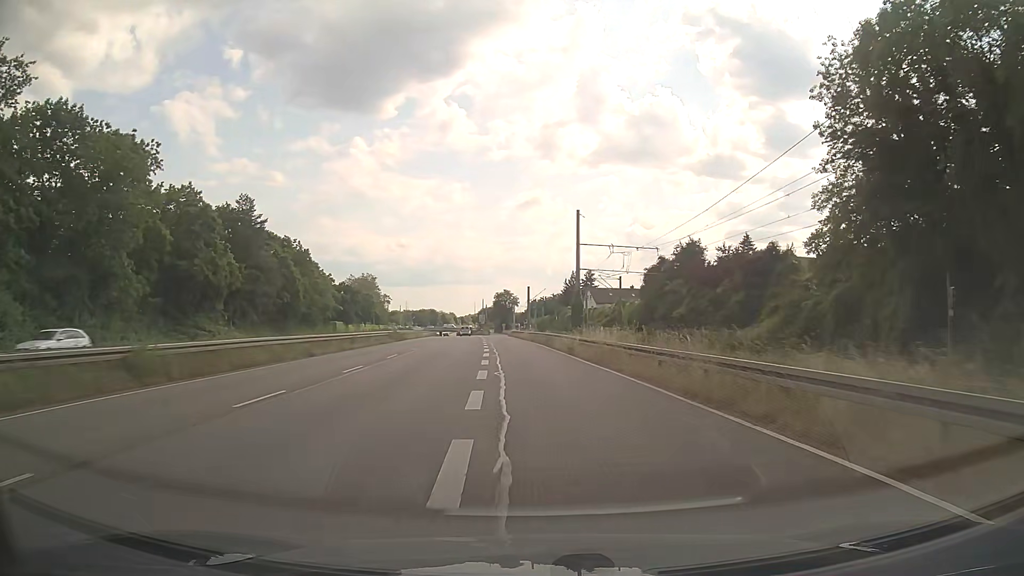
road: trunk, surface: asphalt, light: Day
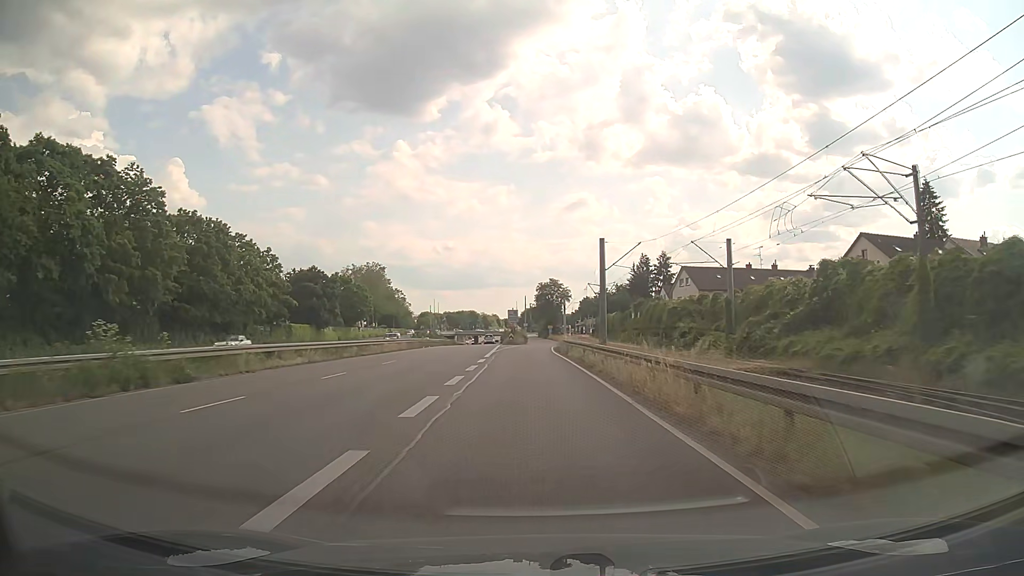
(-2.1, +54.5) m; -4°
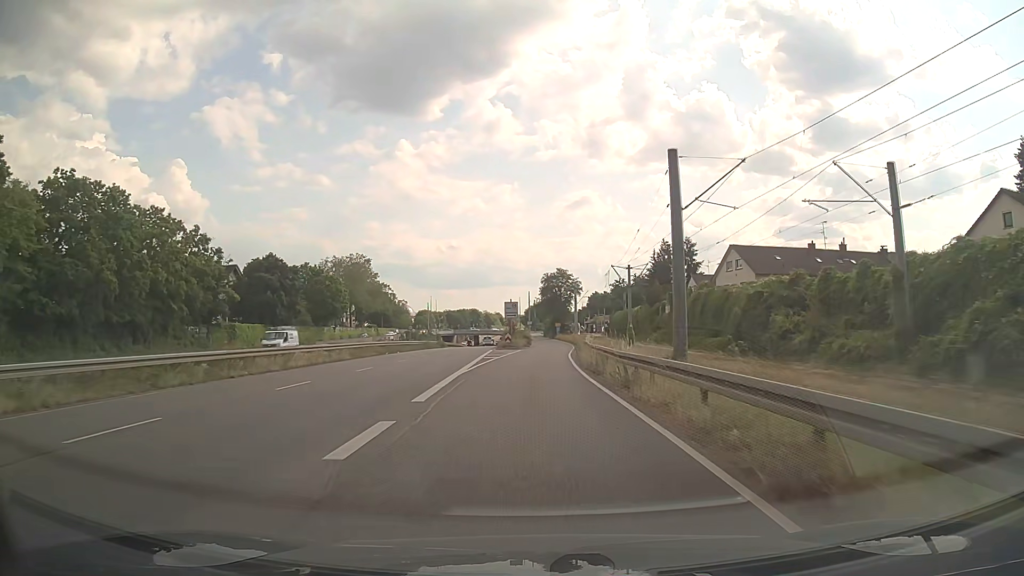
(-0.1, +21.3) m; 0°
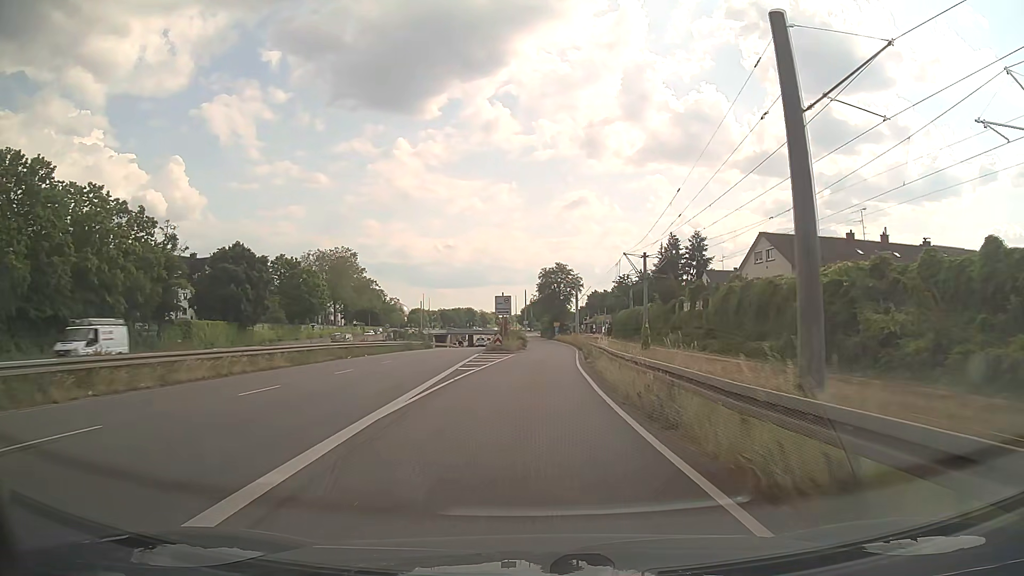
(0.0, +10.5) m; 0°
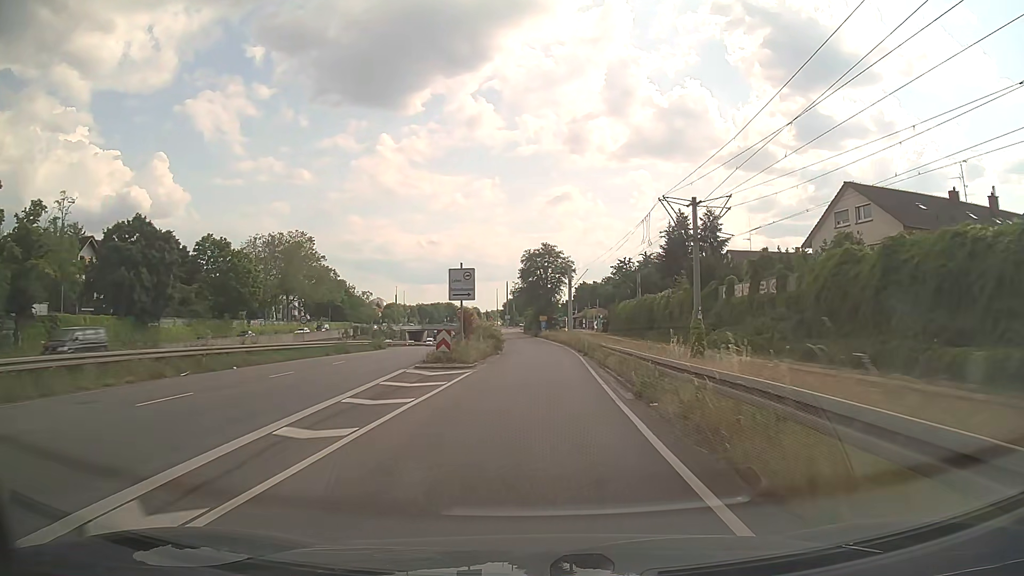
(+0.2, +20.7) m; +1°
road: trunk_link
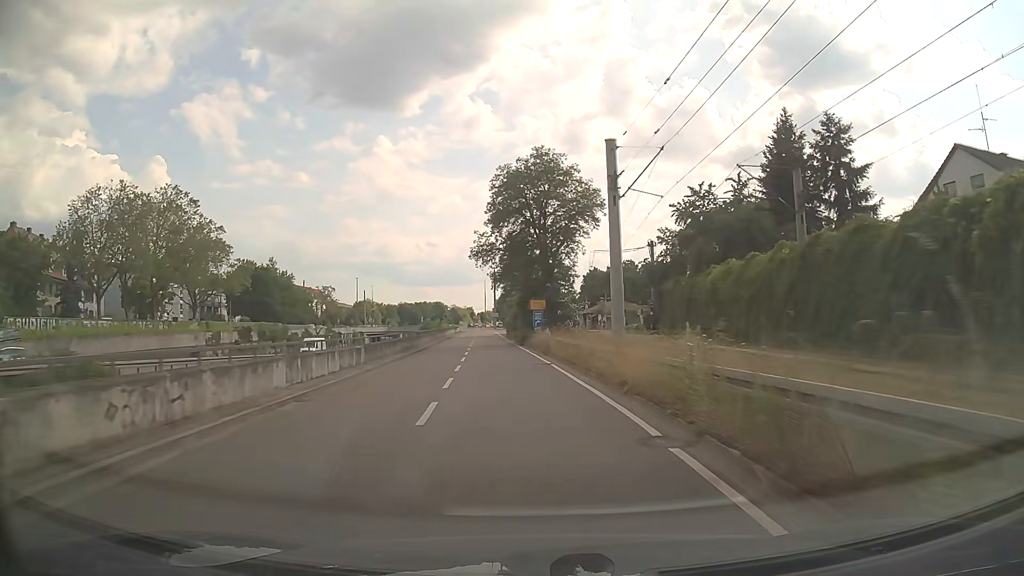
(+1.2, +49.7) m; 0°
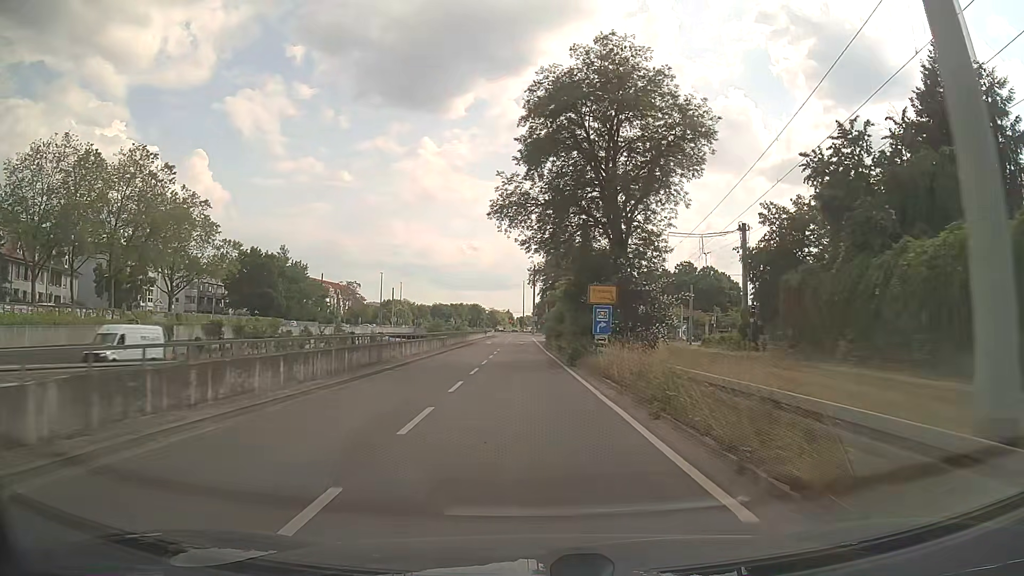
(-0.7, +18.7) m; -4°
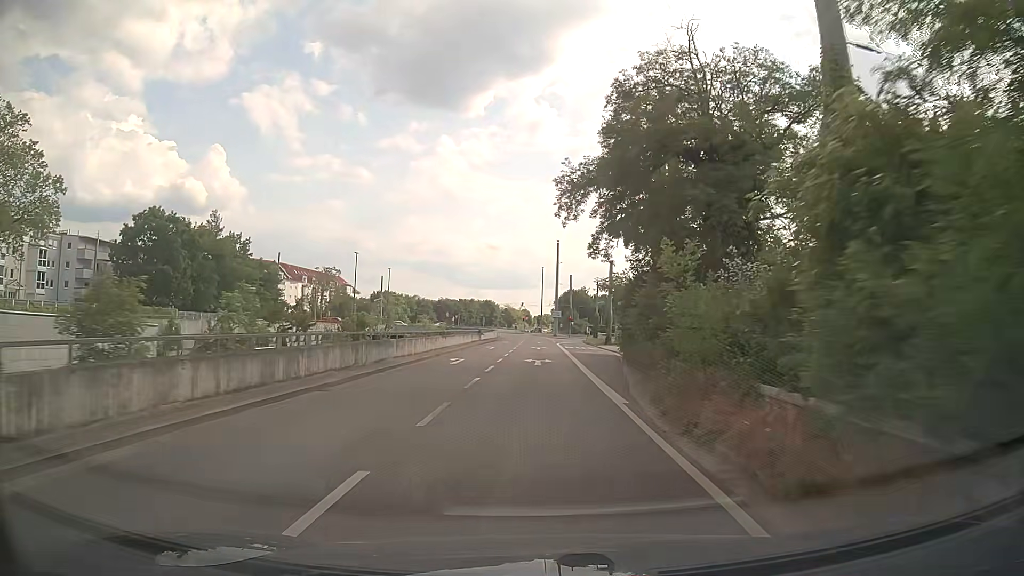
(-0.4, +40.8) m; -1°
(0, +10) (0, +20) (0, +30) (0, +40) (+1, +50) (+1, +60) (+1, +70) (+1, +80) (+1, +90) (0, +100) m
